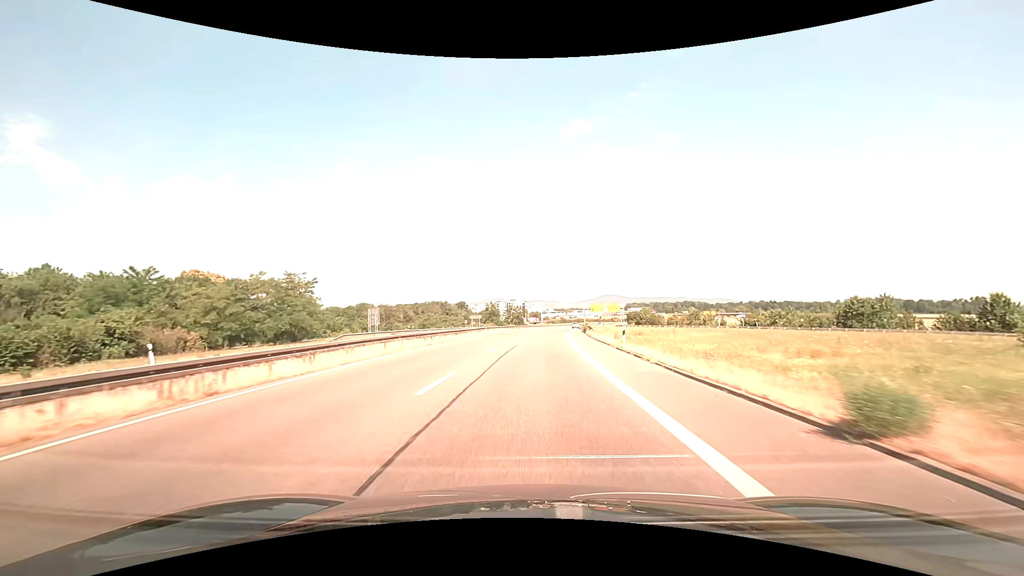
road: trunk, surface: asphalt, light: Day
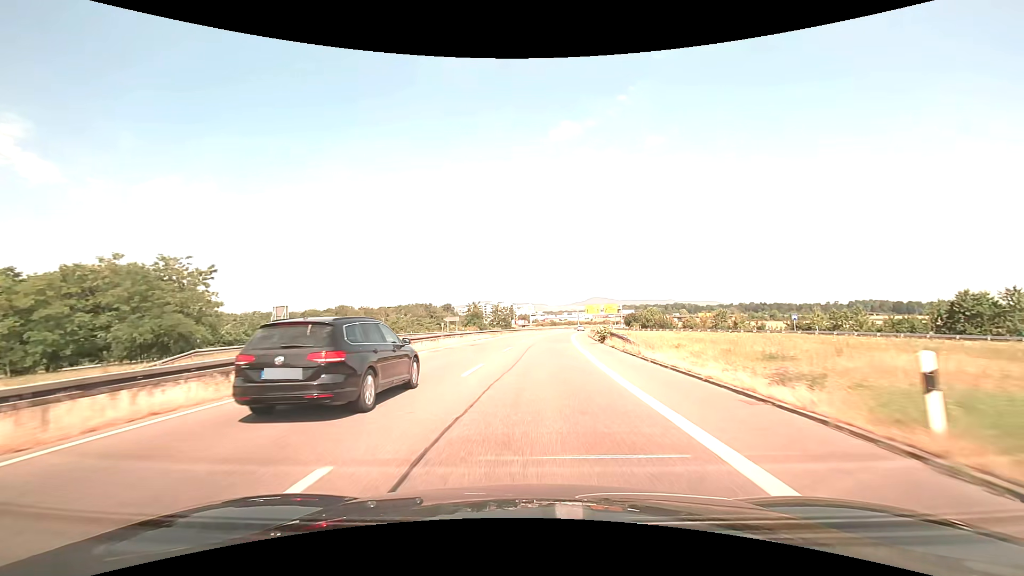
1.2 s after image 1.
(+0.2, +20.5) m; +1°
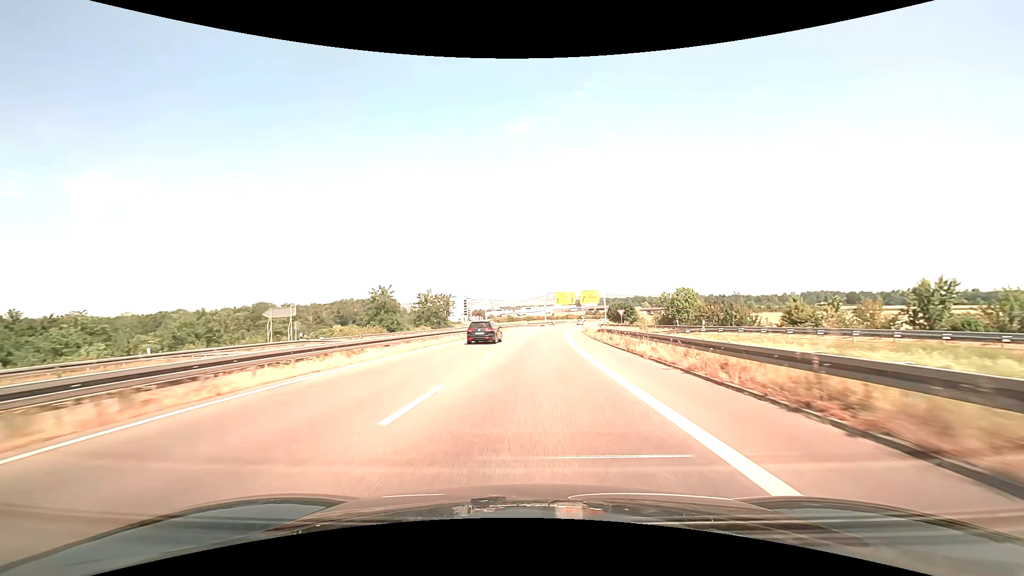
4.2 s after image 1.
(+2.6, +54.2) m; +5°
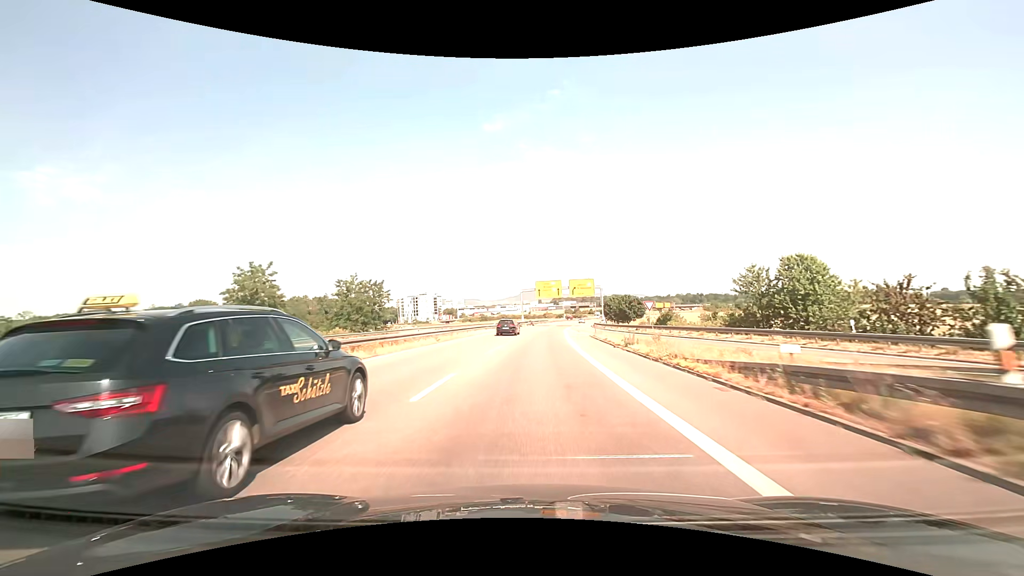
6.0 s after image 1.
(+0.7, +34.1) m; +3°
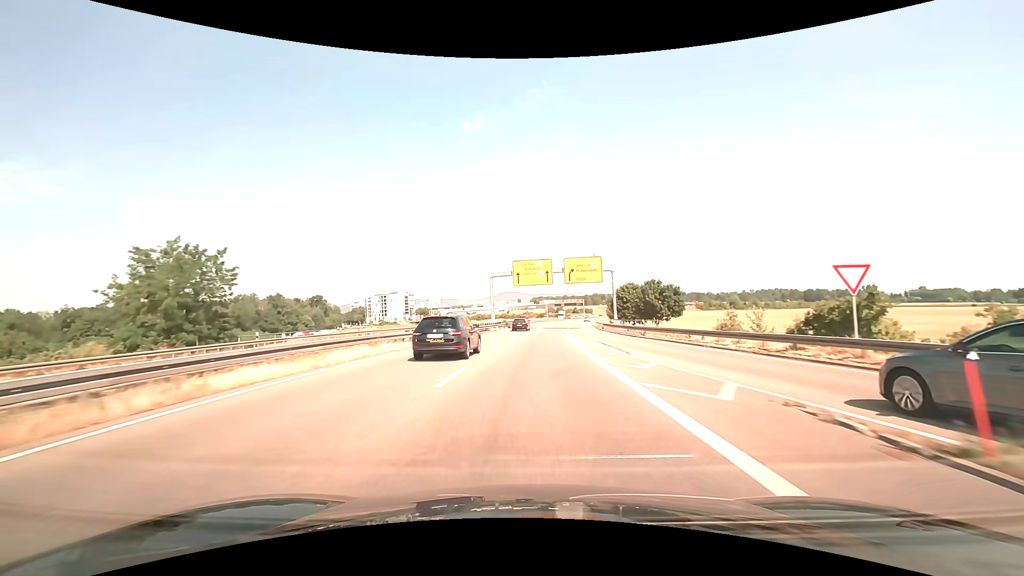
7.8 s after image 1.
(+0.8, +34.6) m; +2°
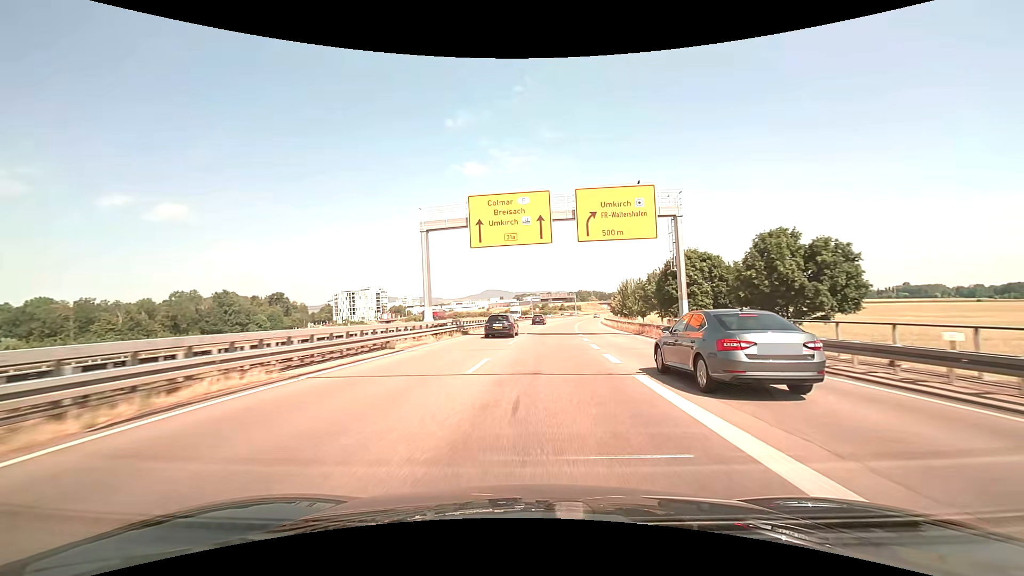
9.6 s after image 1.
(+0.6, +33.9) m; +2°
(0, +10) (+1, +20) (+1, +30) (+2, +40) (+3, +50) (+4, +60) (+5, +70) (+6, +80) (+7, +90) (+9, +100) m
